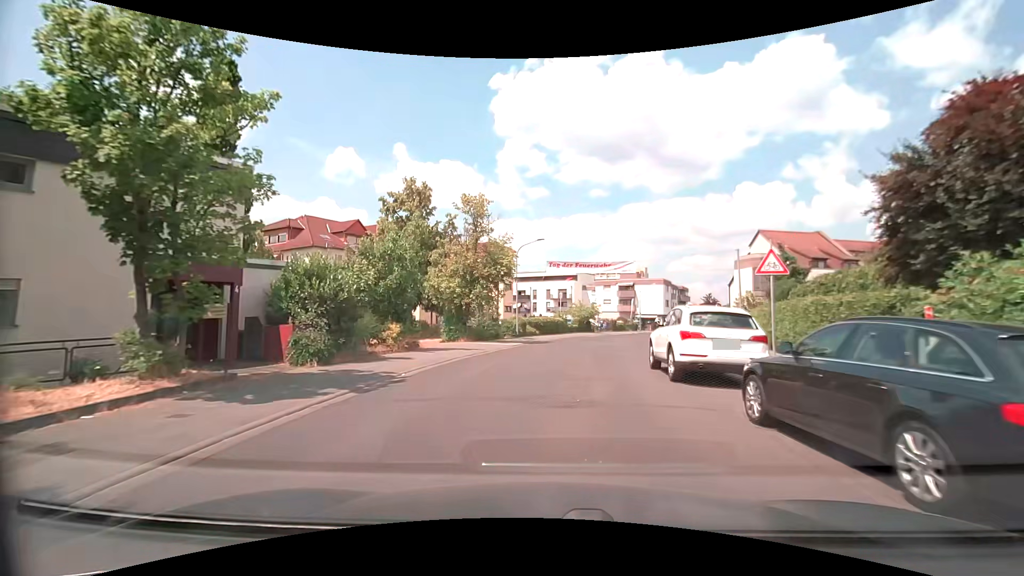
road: tertiary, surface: asphalt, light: Day
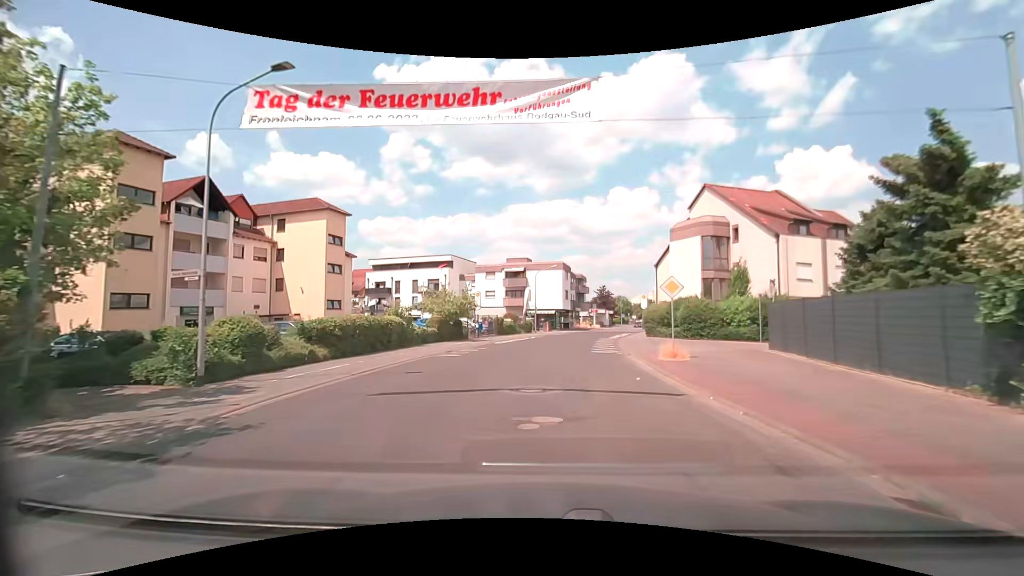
(+3.2, +26.1) m; +14°
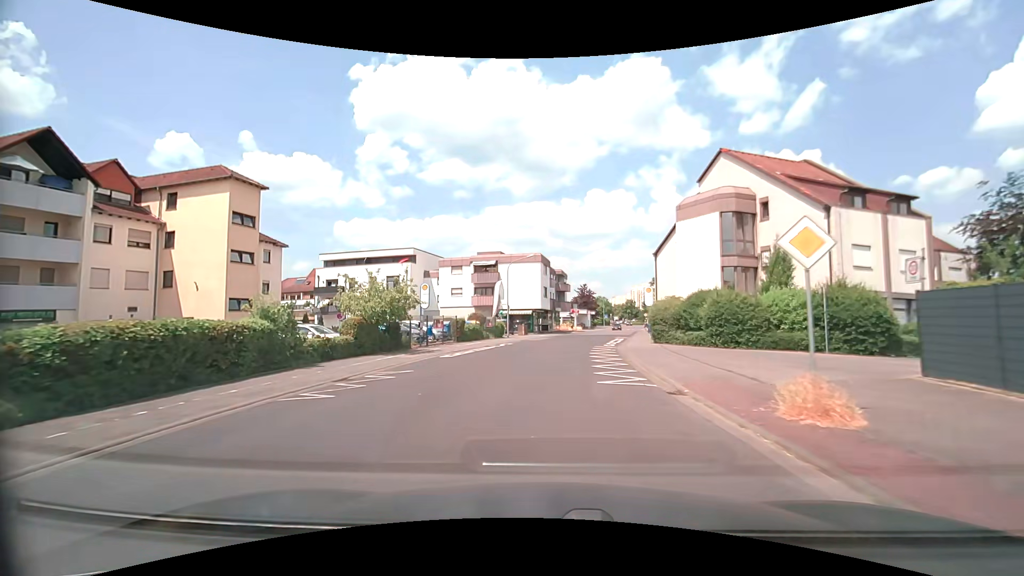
(+0.2, +10.7) m; +1°
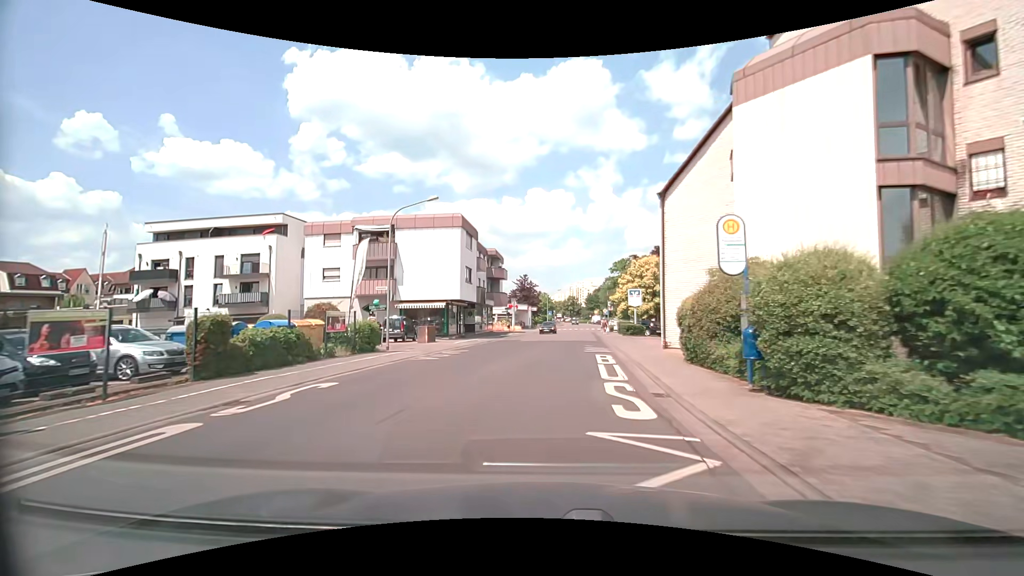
(+1.5, +21.4) m; +8°
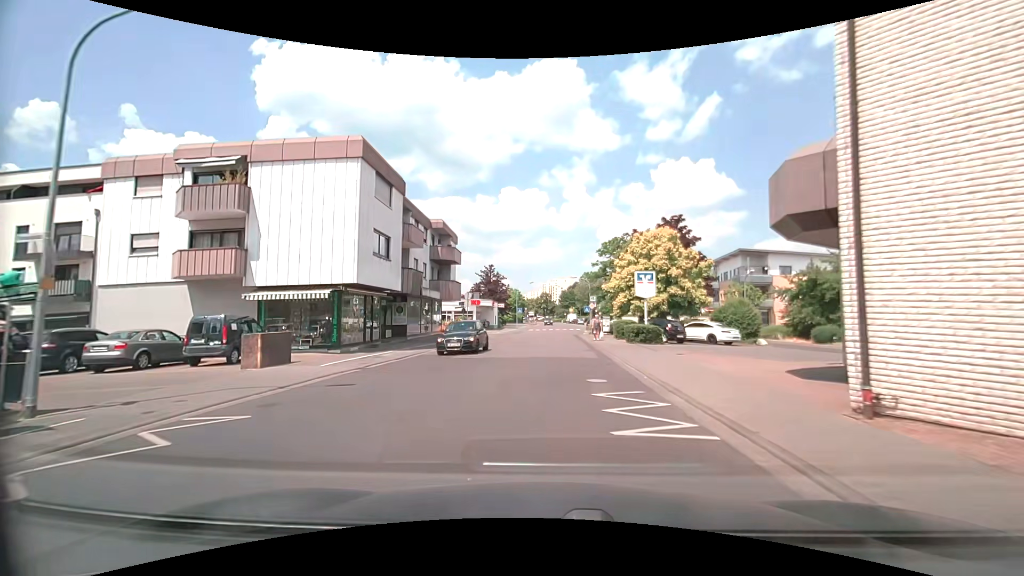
(+0.5, +16.3) m; +3°
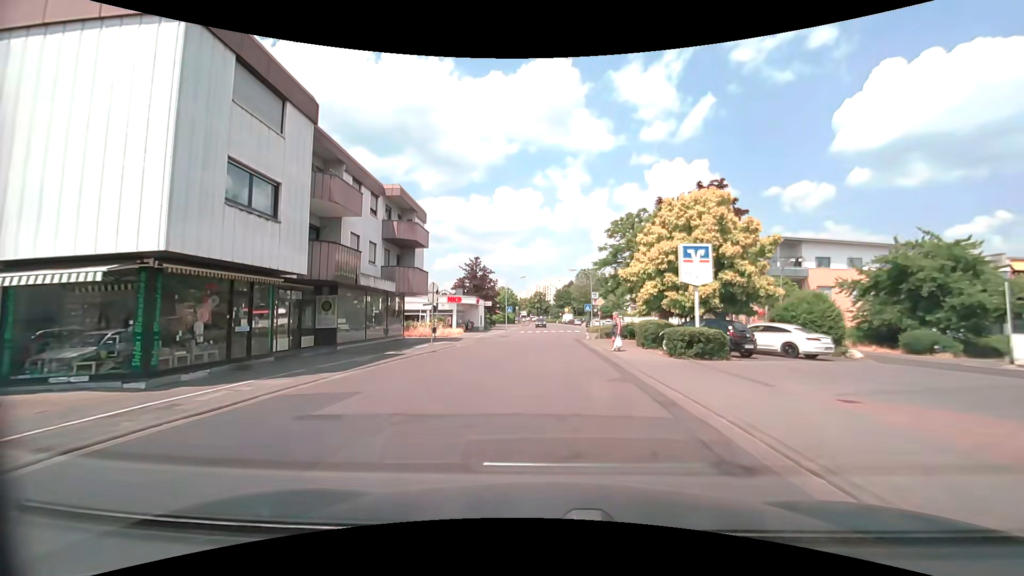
(+0.1, +11.0) m; 0°
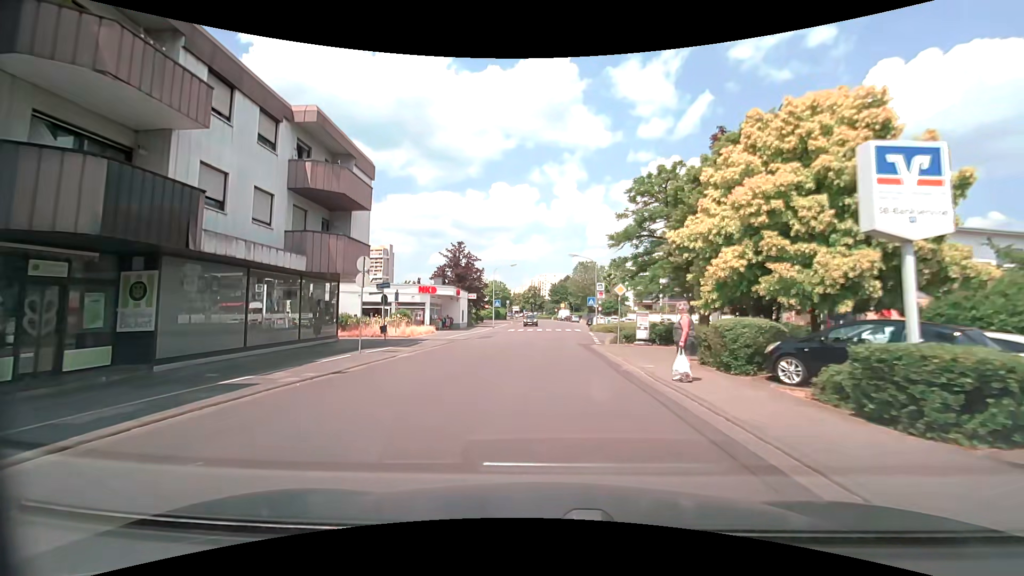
(+0.1, +11.0) m; +1°
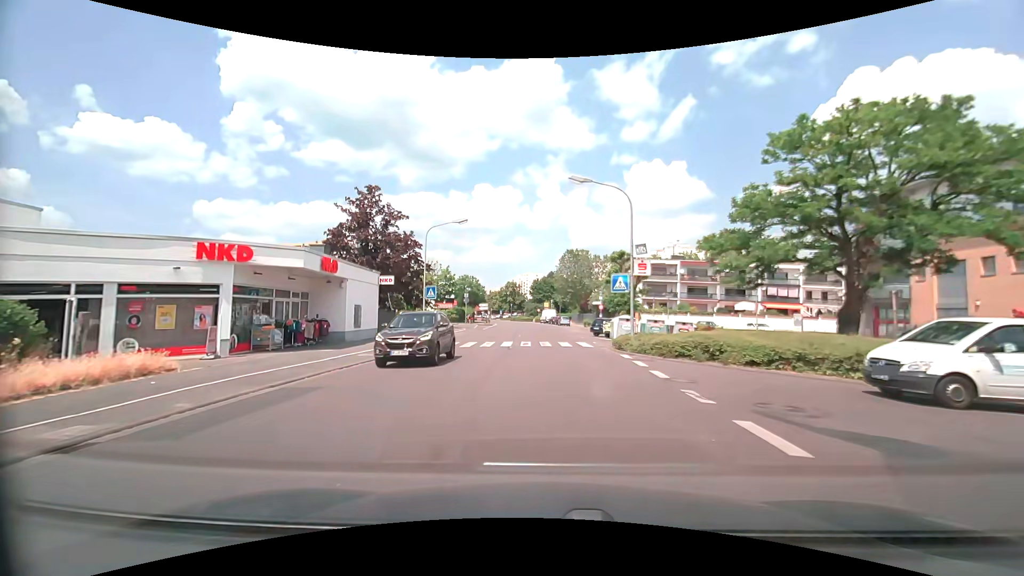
(+0.5, +27.7) m; +2°
(0, +10) (0, +20) (+1, +30) (+1, +40) (+1, +50) (+1, +60) (+1, +70) (0, +80) (-1, +90) (-2, +100) m
